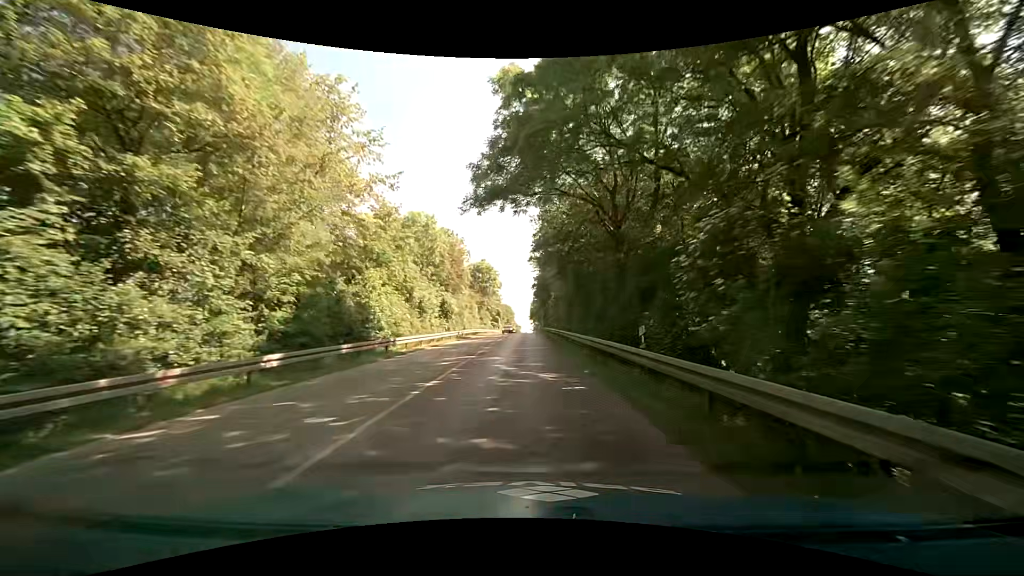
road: tertiary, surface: asphalt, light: Day
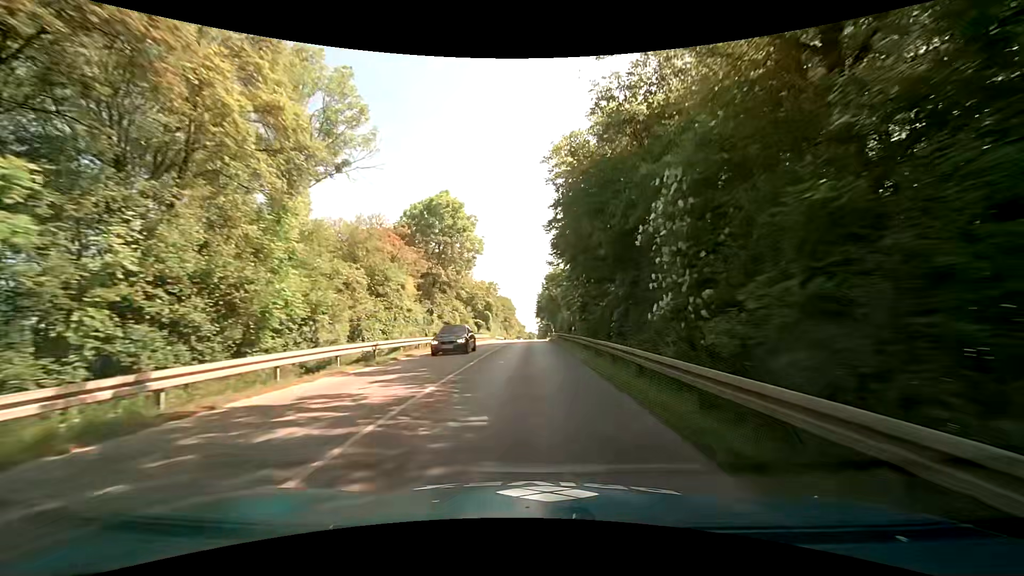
(-0.6, +43.8) m; -1°
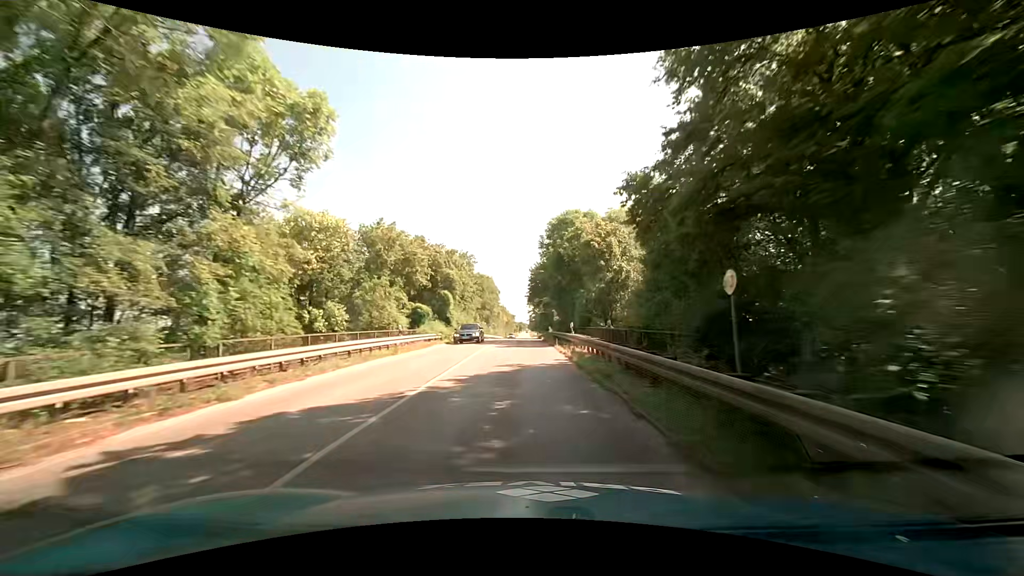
(0.0, +35.2) m; +1°
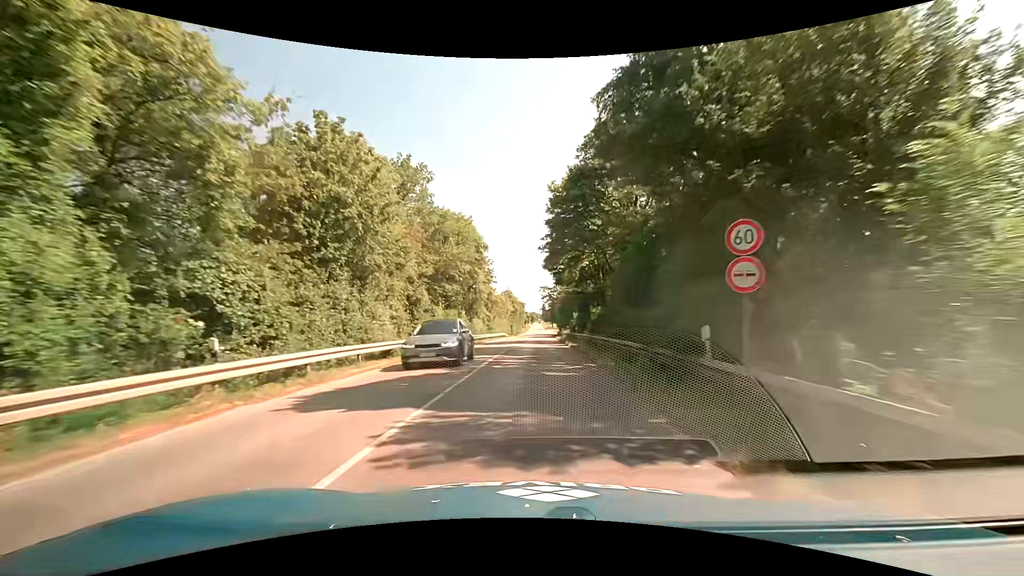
(-0.4, +44.5) m; -1°
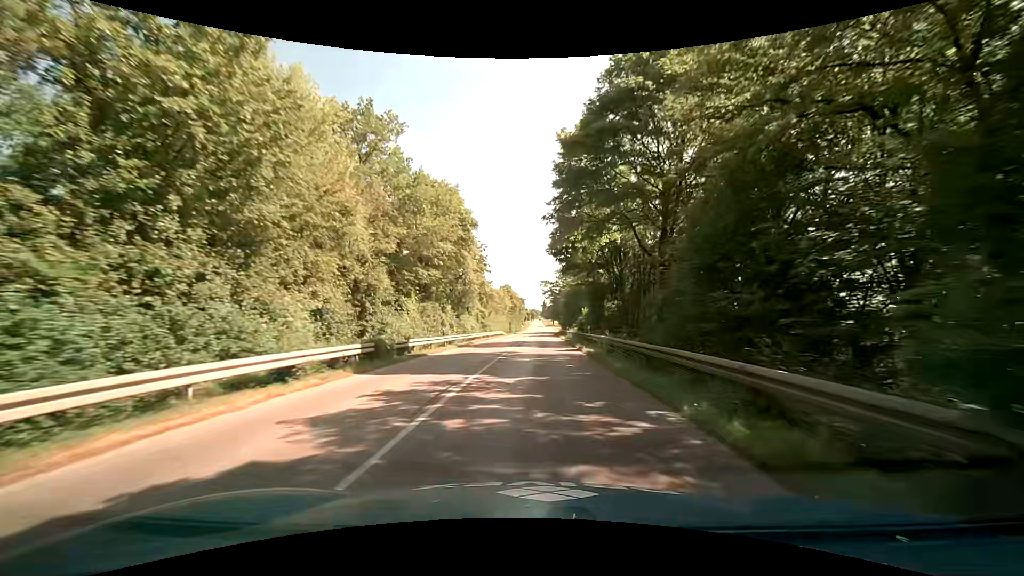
(0.0, +8.9) m; 0°
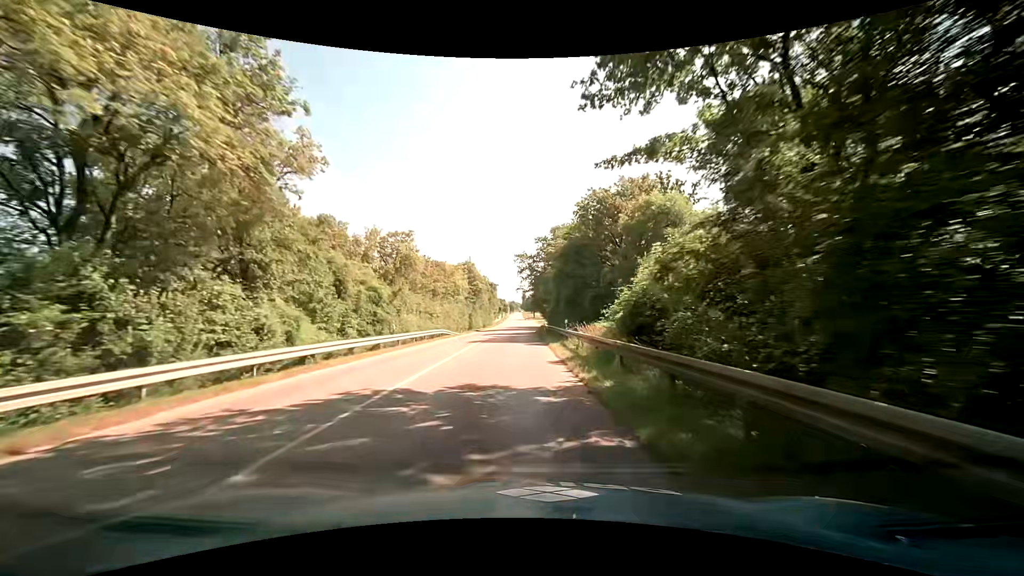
(+1.7, +35.3) m; +2°
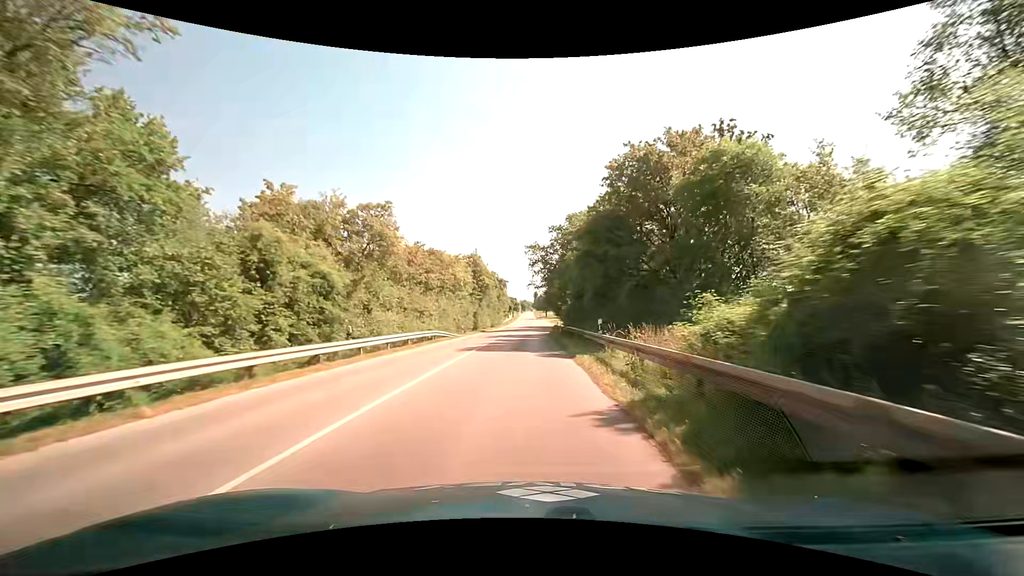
(-0.1, +8.7) m; -1°
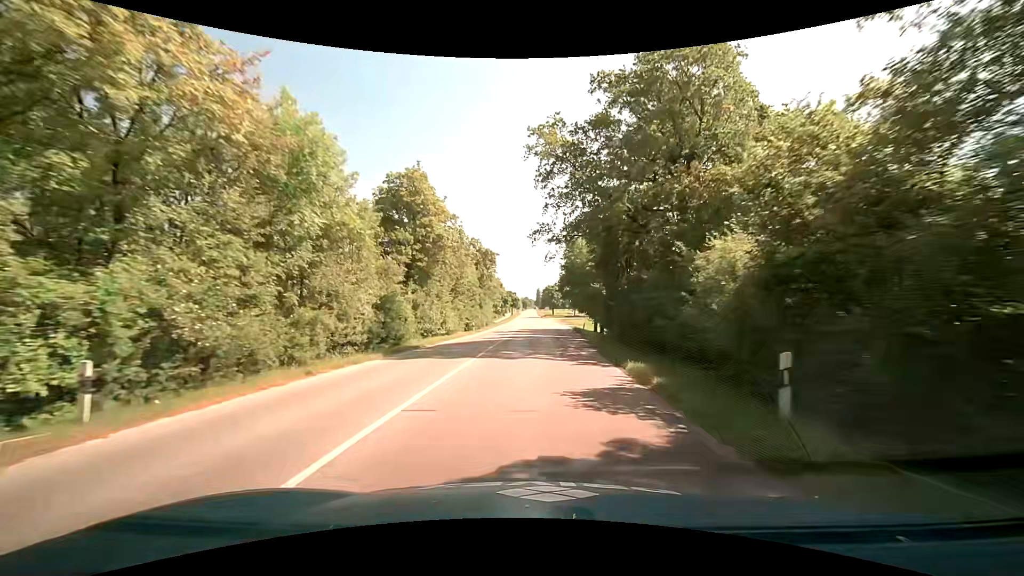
(-0.2, +42.6) m; 0°
(0, +10) (0, +20) (0, +30) (0, +40) (0, +50) (0, +60) (0, +70) (0, +80) (0, +90) (0, +100) m
